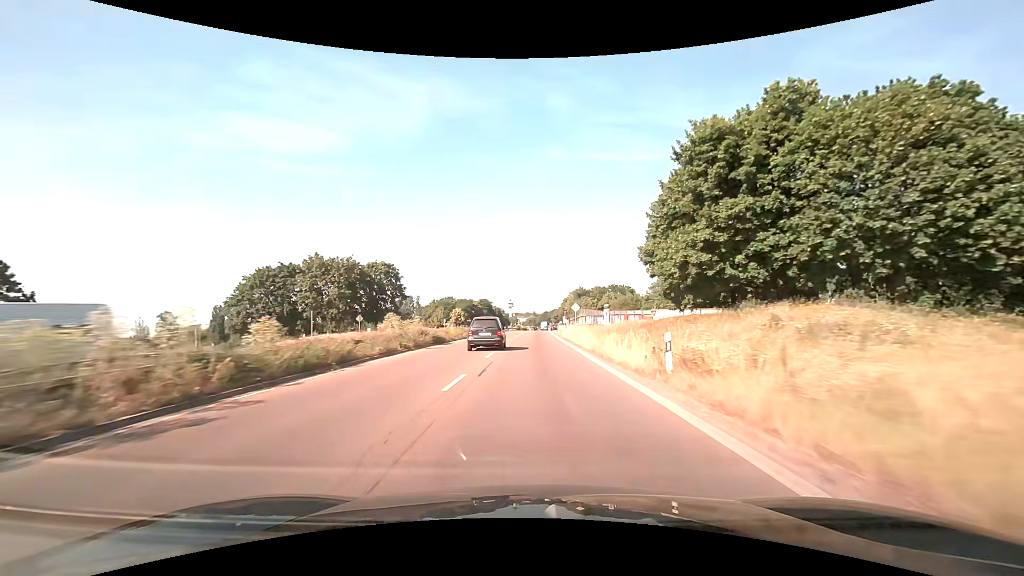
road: trunk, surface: asphalt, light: Day
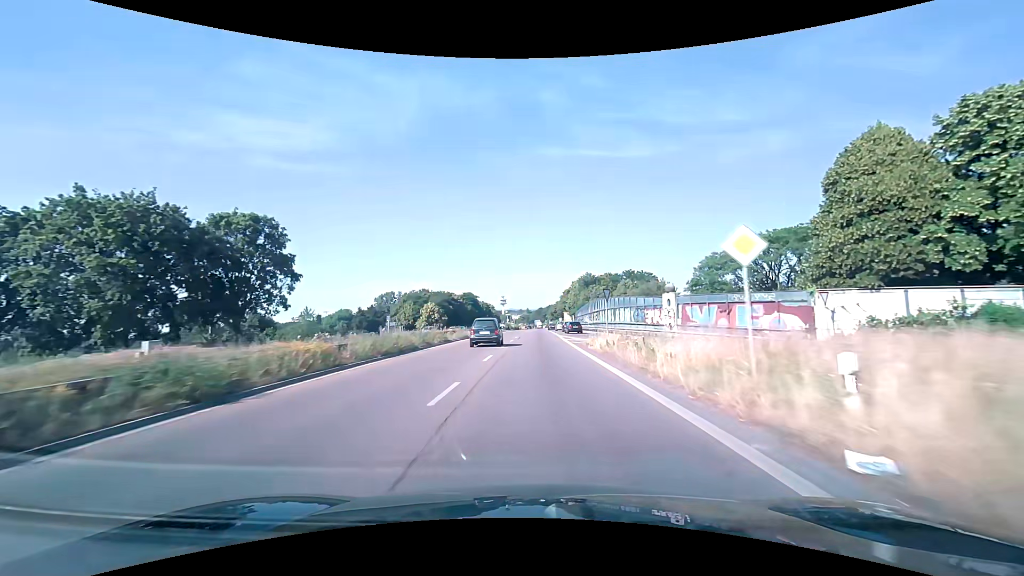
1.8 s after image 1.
(+0.2, +37.3) m; +1°
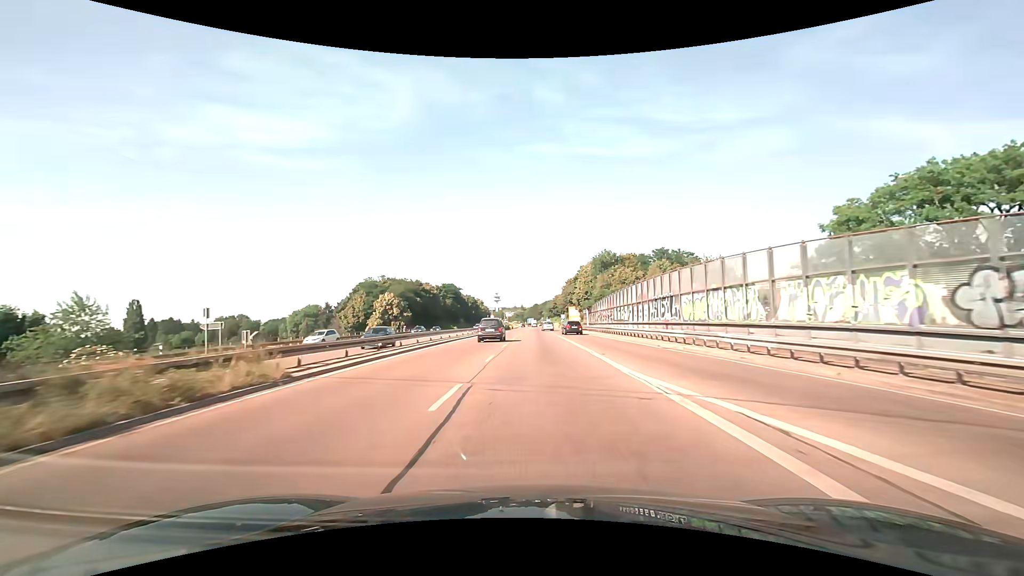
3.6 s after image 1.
(+0.3, +36.3) m; +1°
